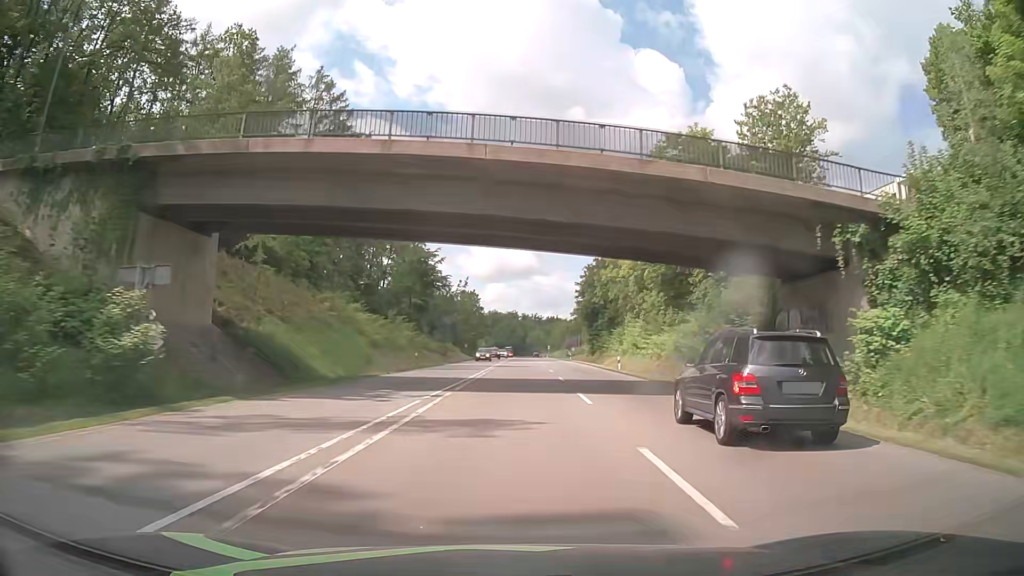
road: secondary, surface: asphalt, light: Day
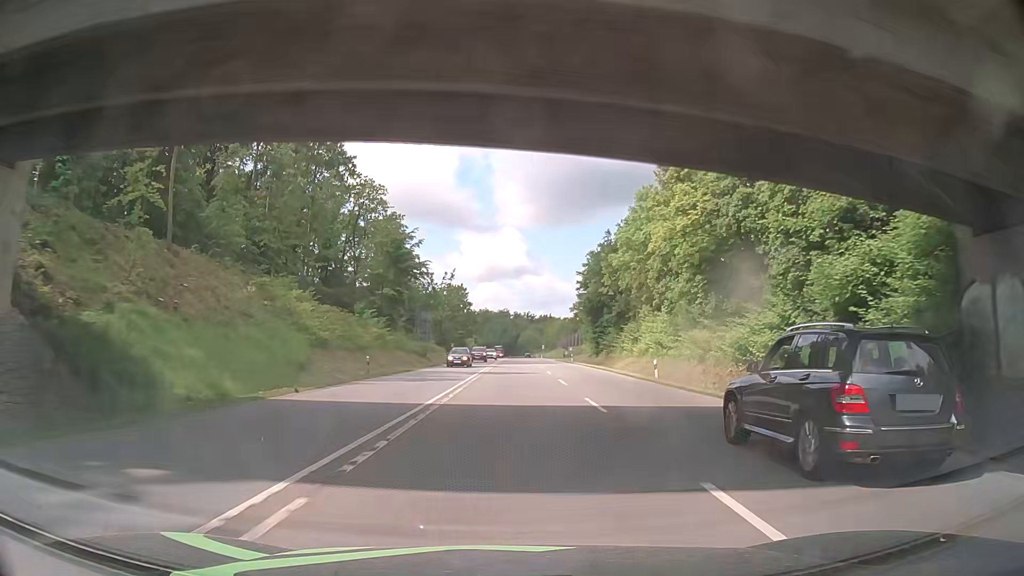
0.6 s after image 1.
(0.0, +13.8) m; 0°
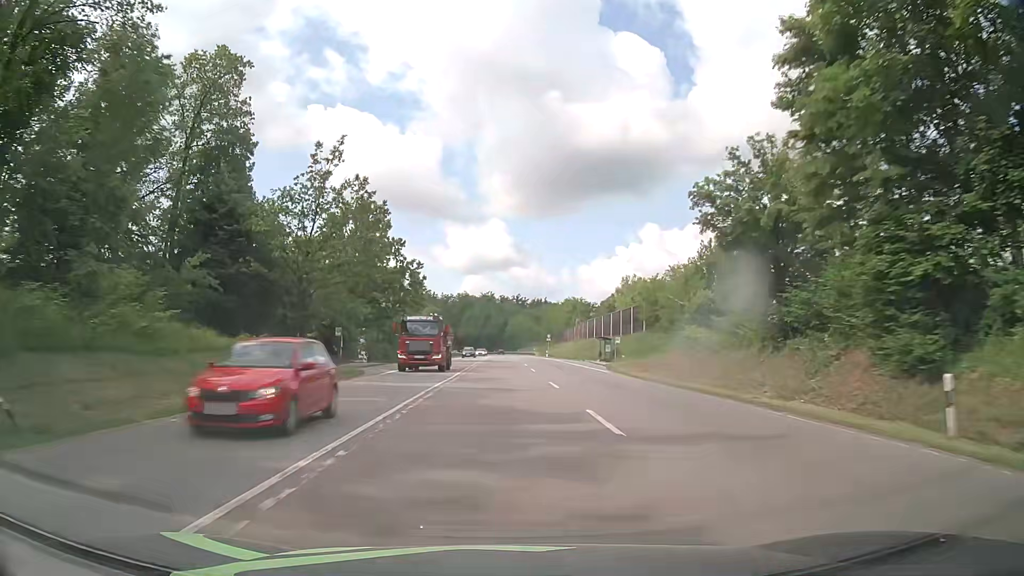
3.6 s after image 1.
(+1.6, +74.0) m; +1°
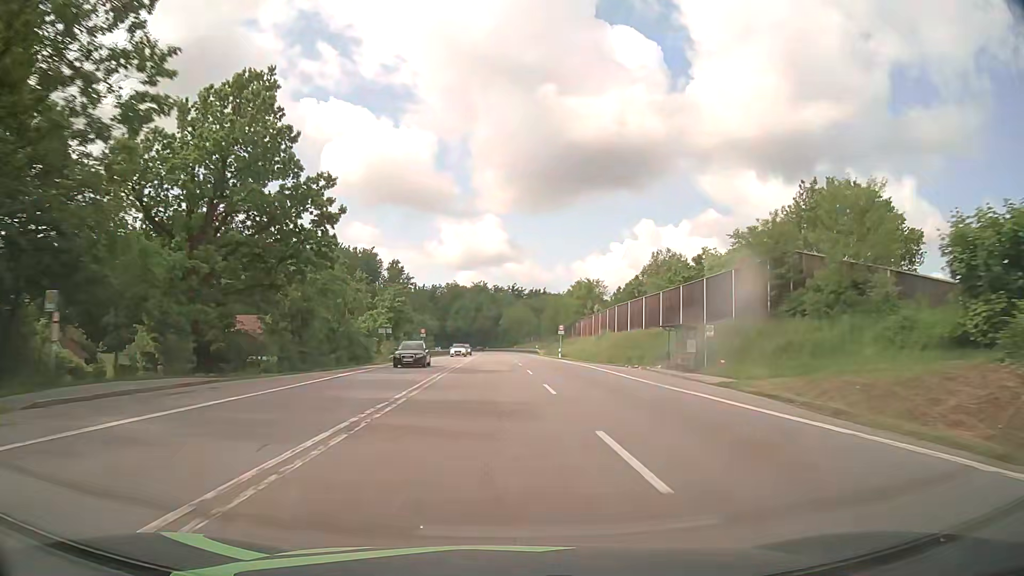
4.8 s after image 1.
(+0.2, +31.6) m; 0°
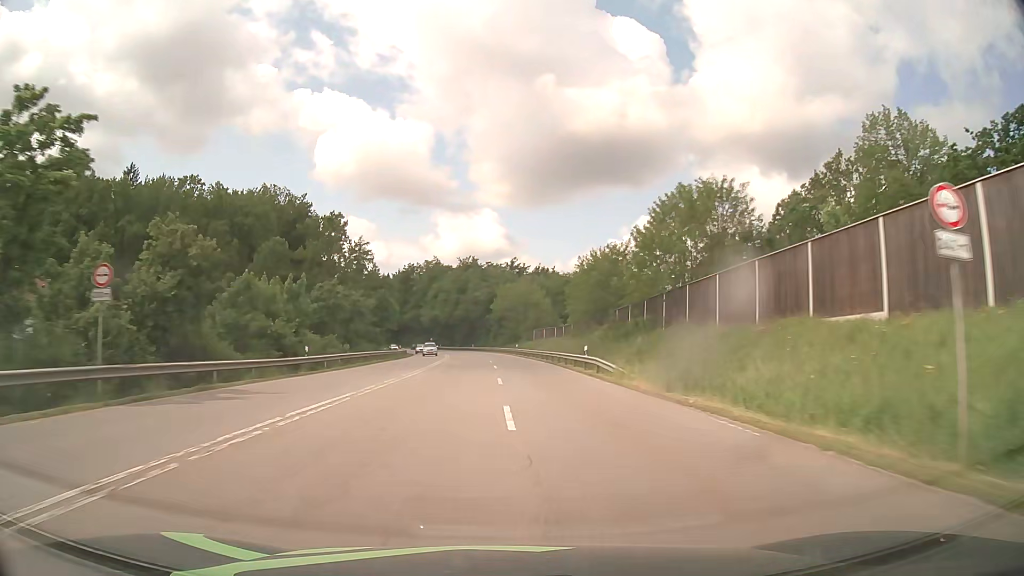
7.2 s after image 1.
(+0.5, +65.0) m; +1°
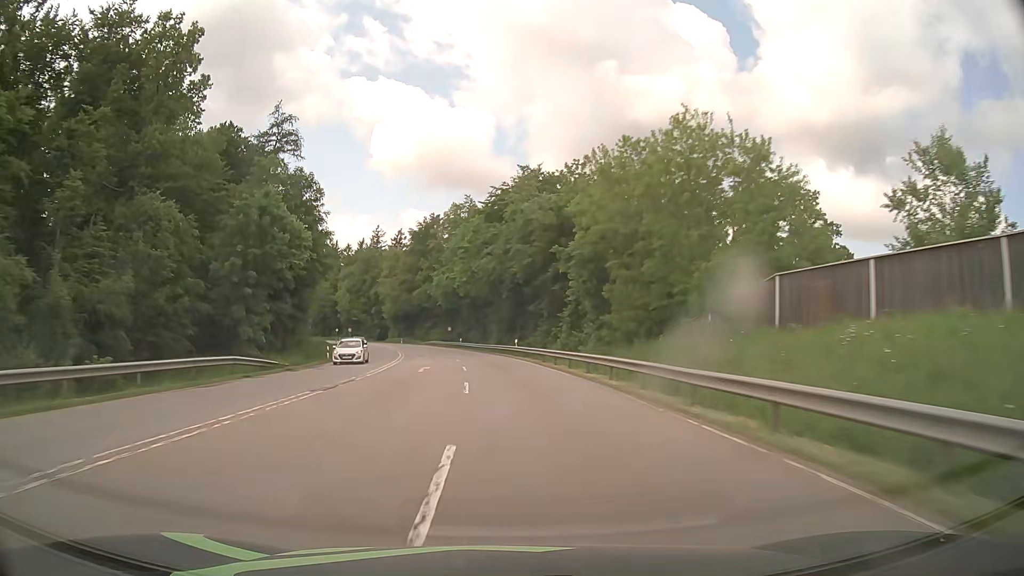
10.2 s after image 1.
(-2.4, +80.8) m; -5°
(0, +10) (0, +20) (-1, +30) (-2, +40) (-3, +50) (-5, +60) (-7, +70) (-8, +79) (-11, +89) (-13, +99) m
